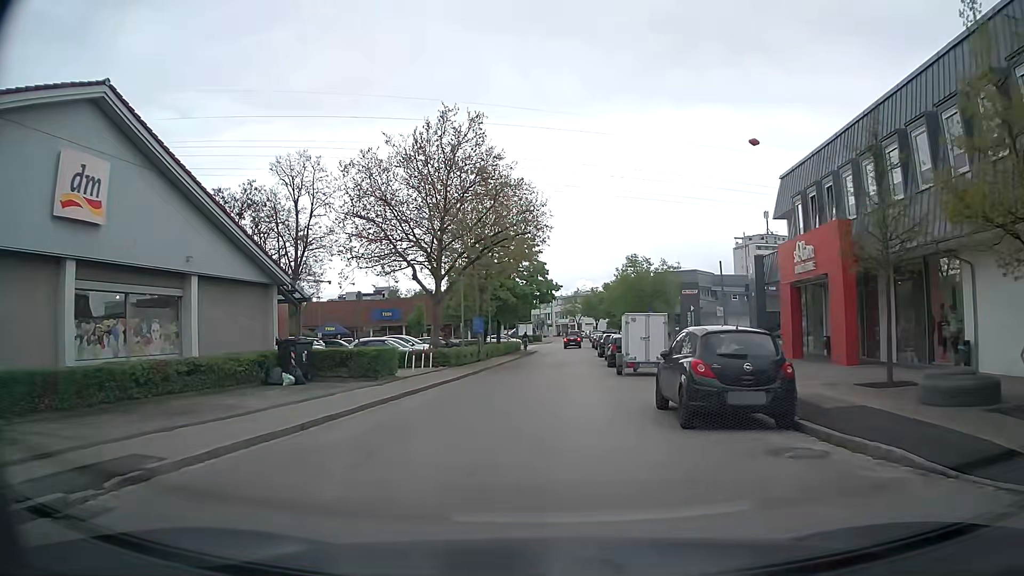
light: Day
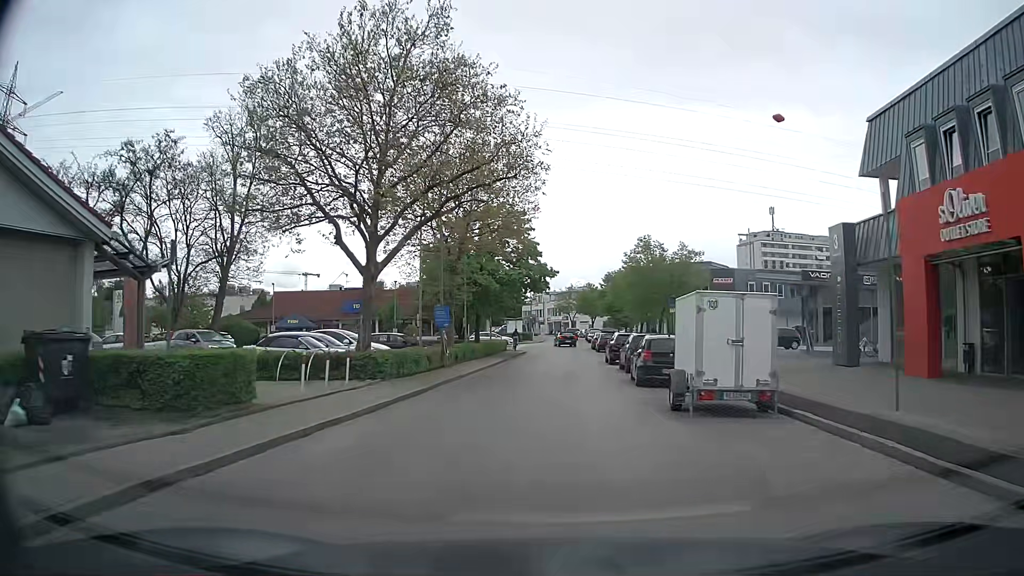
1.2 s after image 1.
(0.0, +11.2) m; 0°
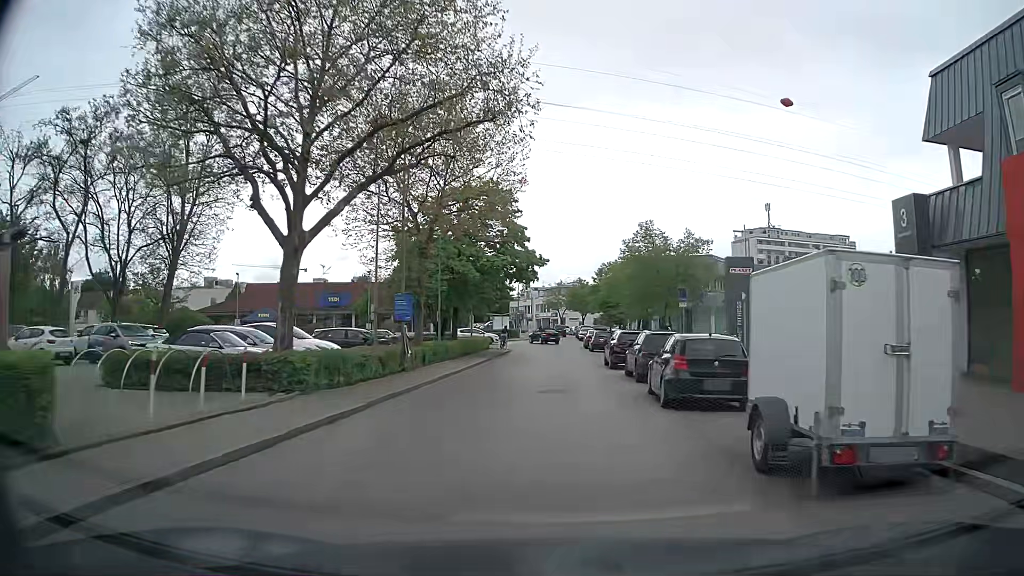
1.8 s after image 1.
(+0.1, +5.6) m; +1°
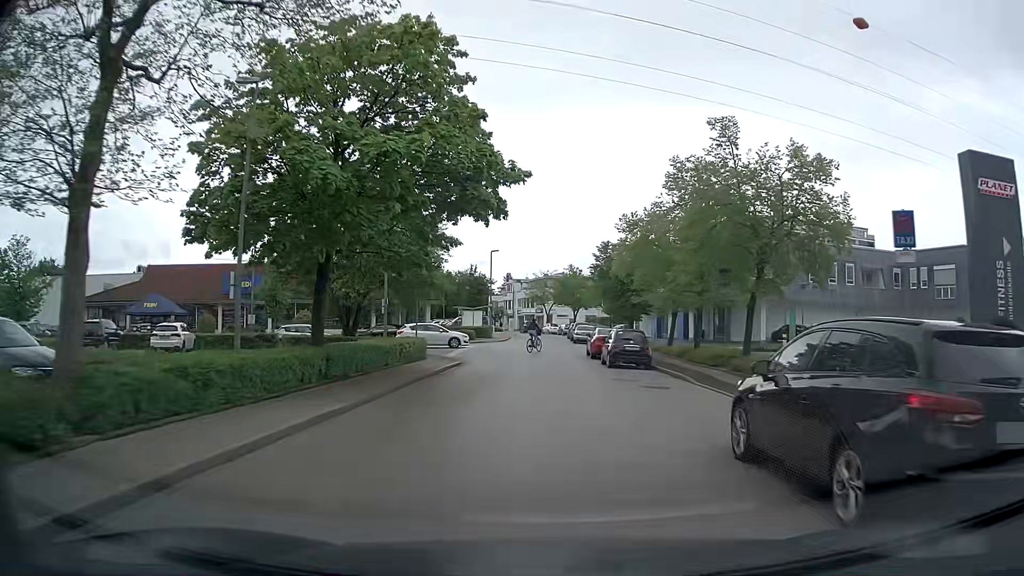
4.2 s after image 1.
(+0.4, +21.1) m; +2°
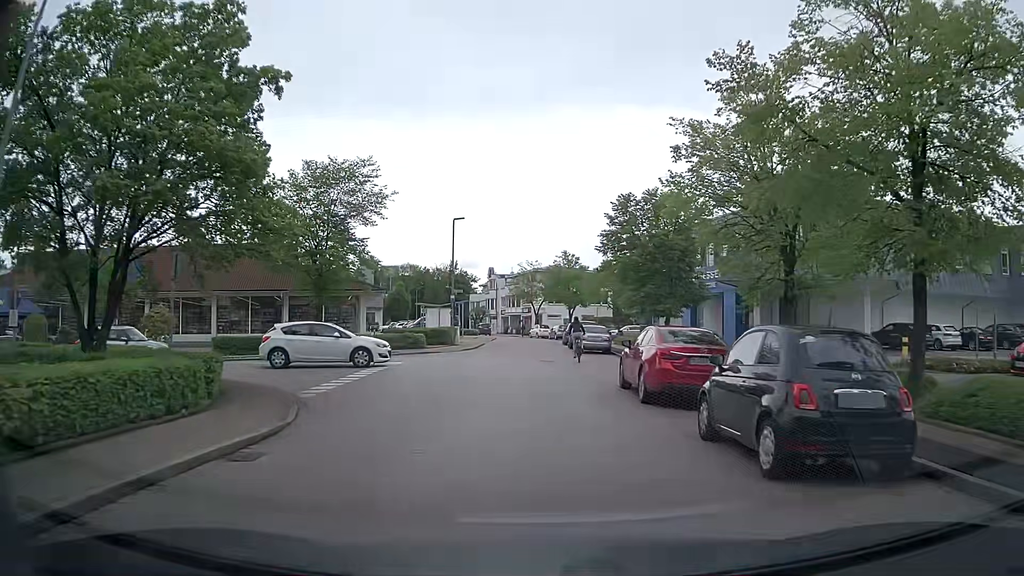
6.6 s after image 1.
(+0.1, +18.6) m; +1°
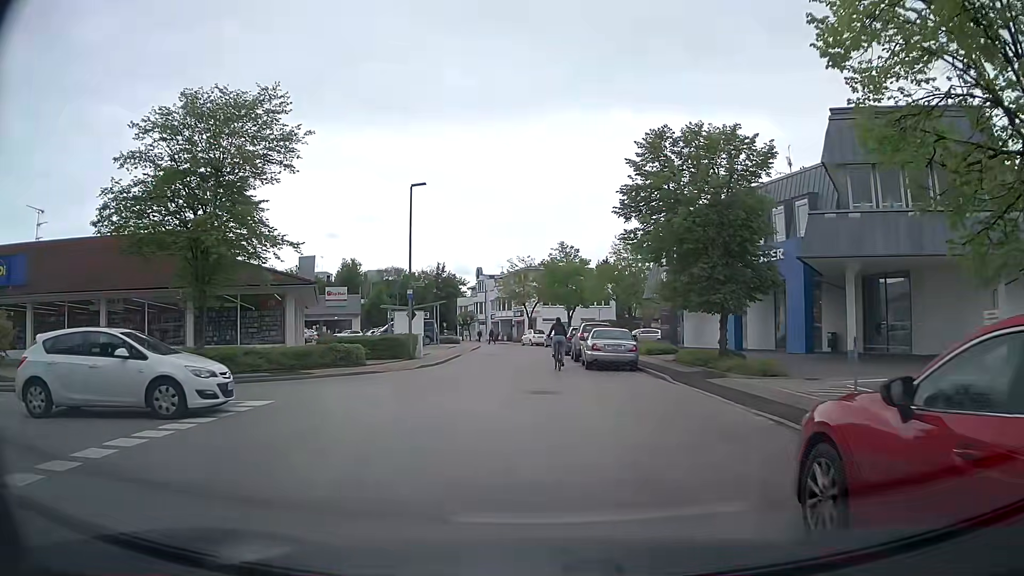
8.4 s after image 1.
(0.0, +11.3) m; +1°
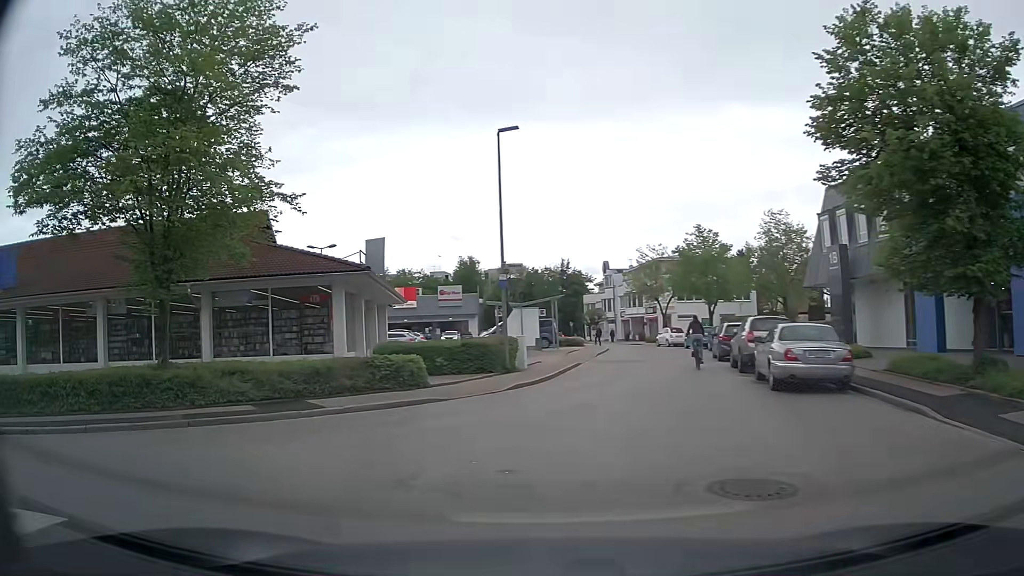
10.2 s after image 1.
(-0.4, +8.7) m; -12°
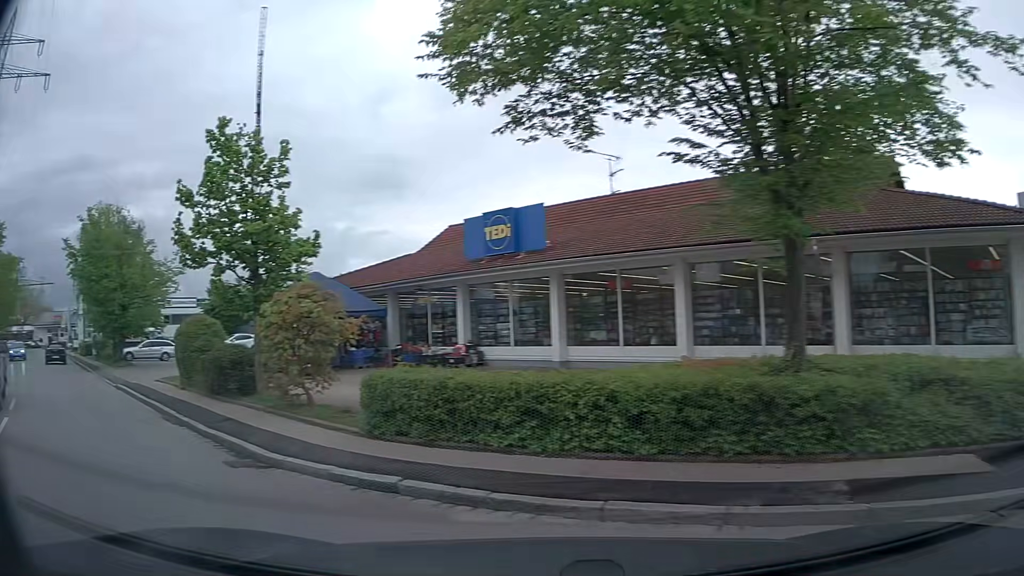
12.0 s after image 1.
(-2.6, +6.7) m; -49°
